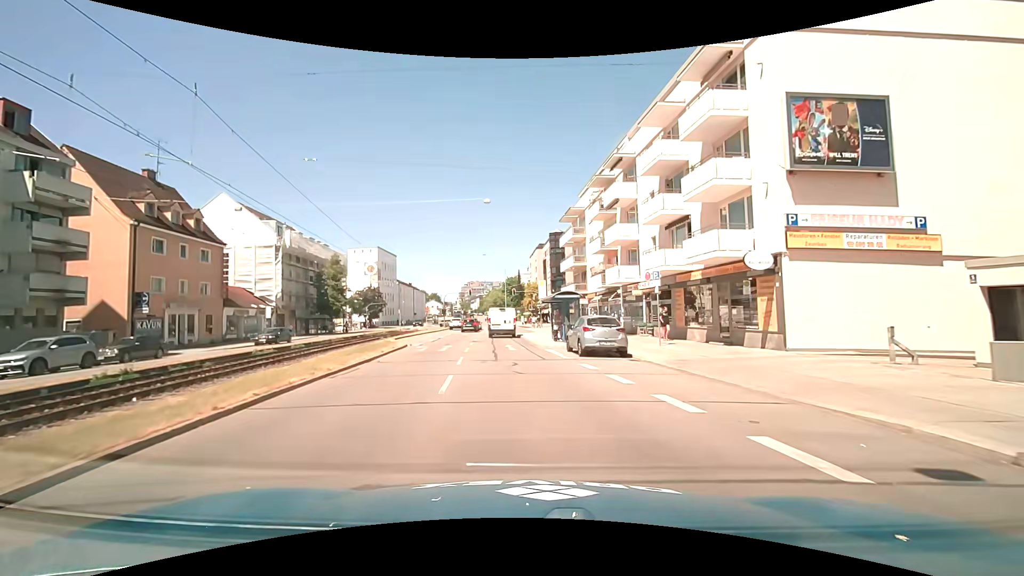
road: primary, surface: asphalt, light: Day
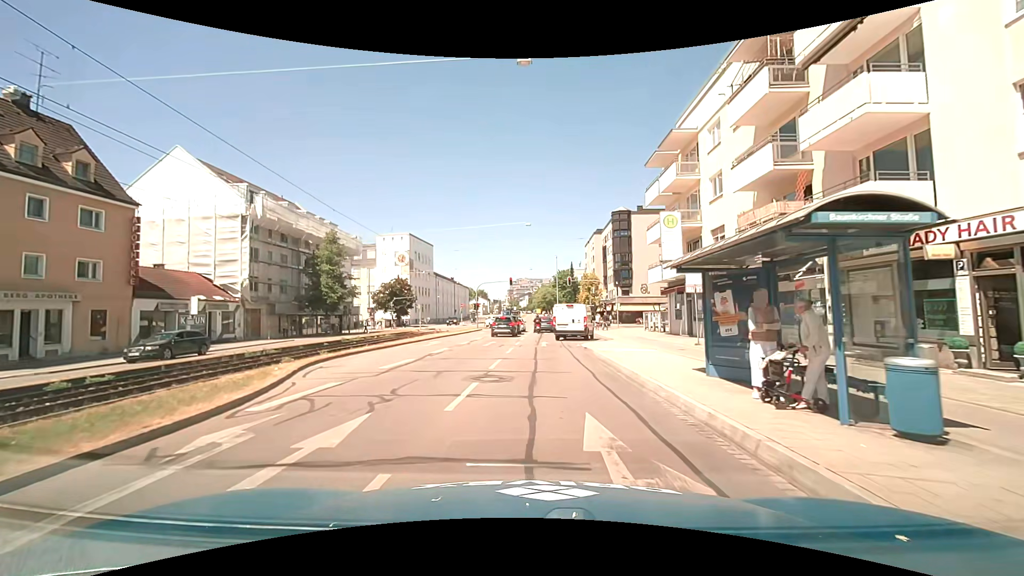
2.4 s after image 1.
(-1.2, +19.4) m; -6°
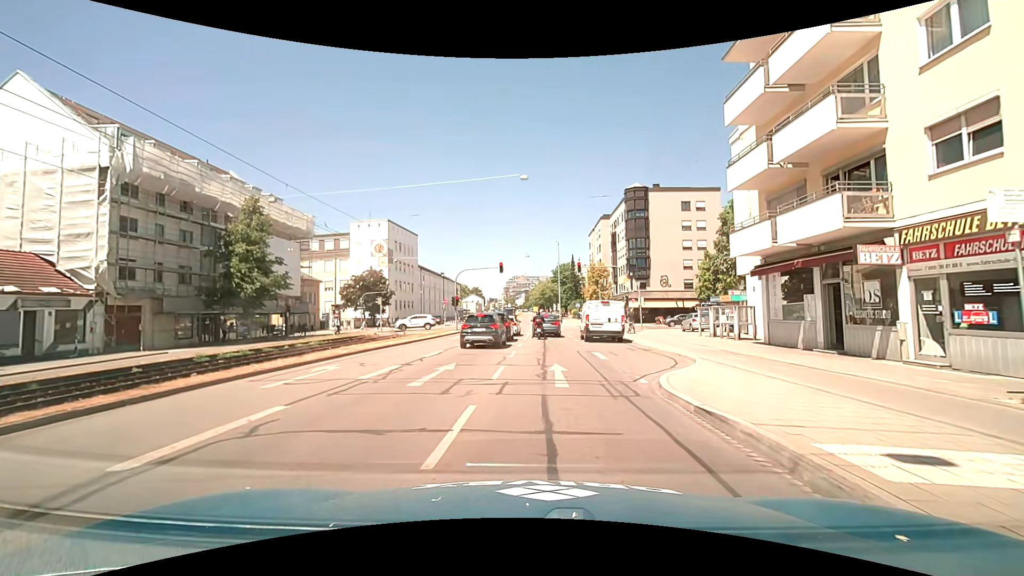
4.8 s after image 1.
(-0.1, +14.7) m; 0°
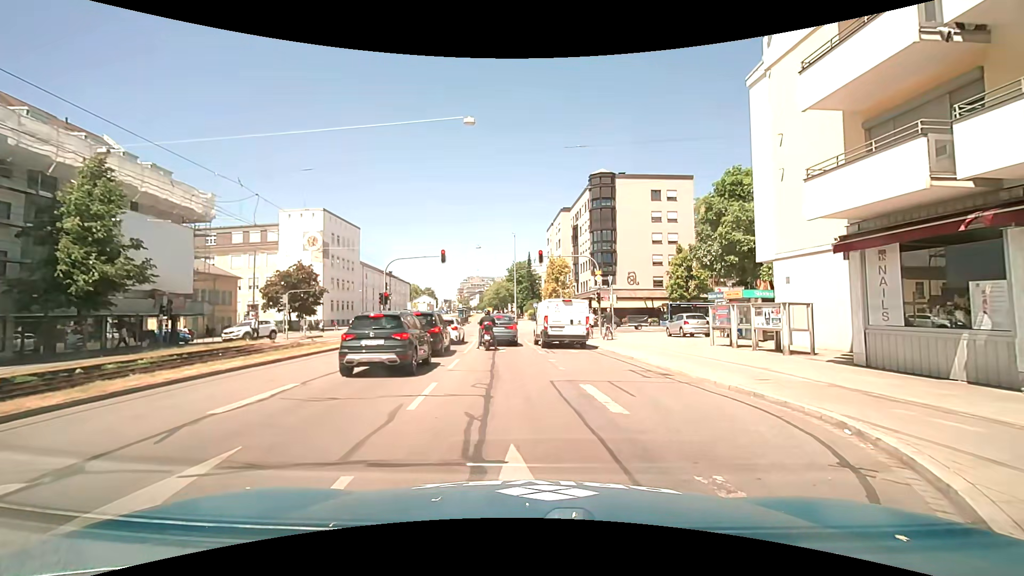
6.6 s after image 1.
(+0.2, +9.0) m; +5°
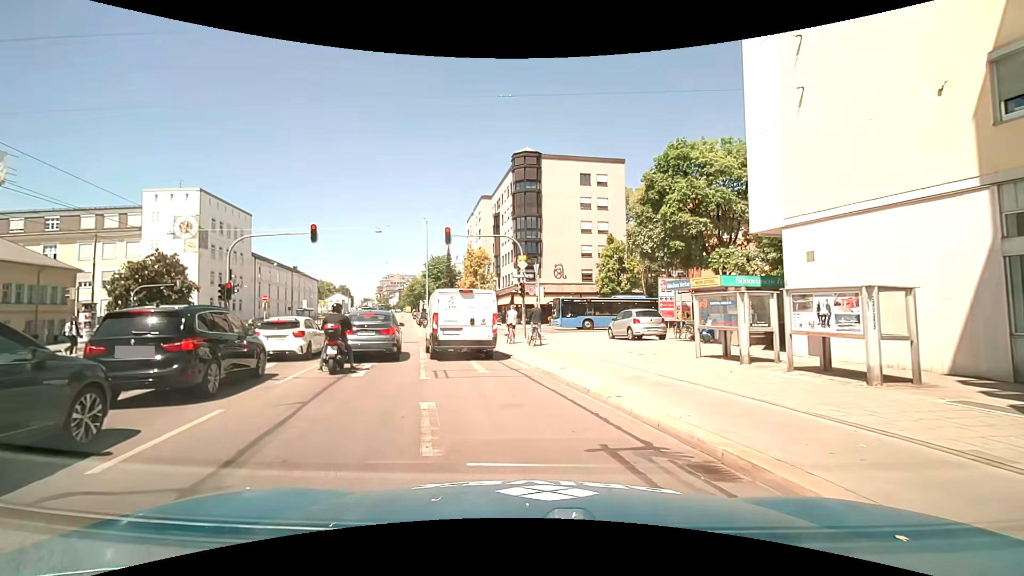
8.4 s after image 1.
(+0.8, +8.4) m; +9°
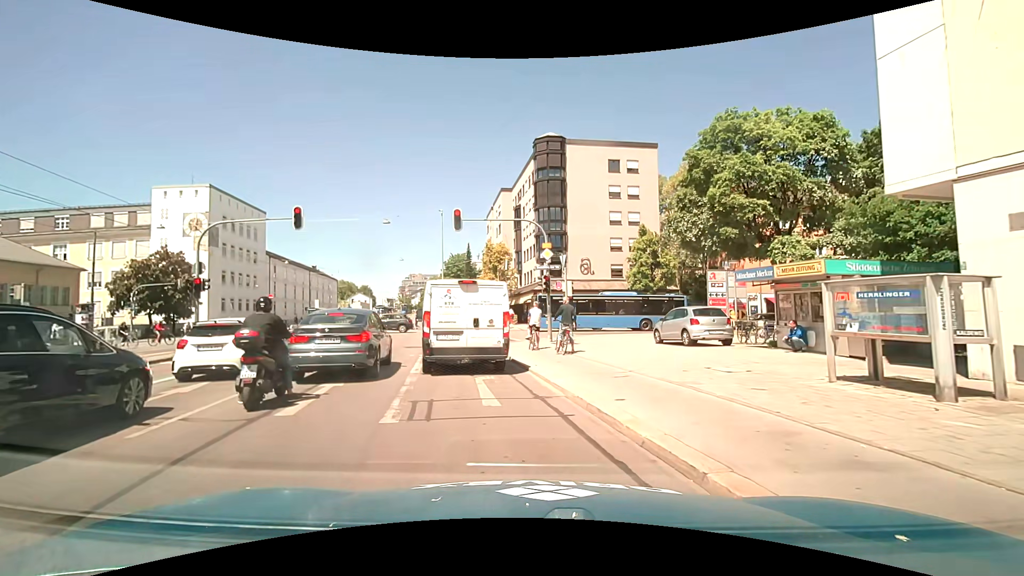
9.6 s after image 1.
(-0.1, +4.5) m; -3°
